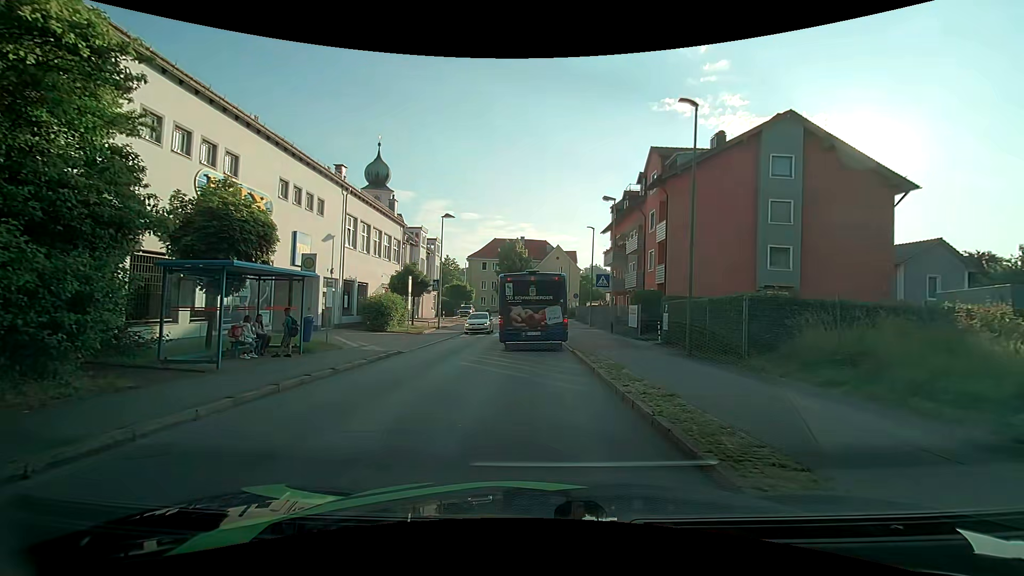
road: unclassified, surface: asphalt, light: Day
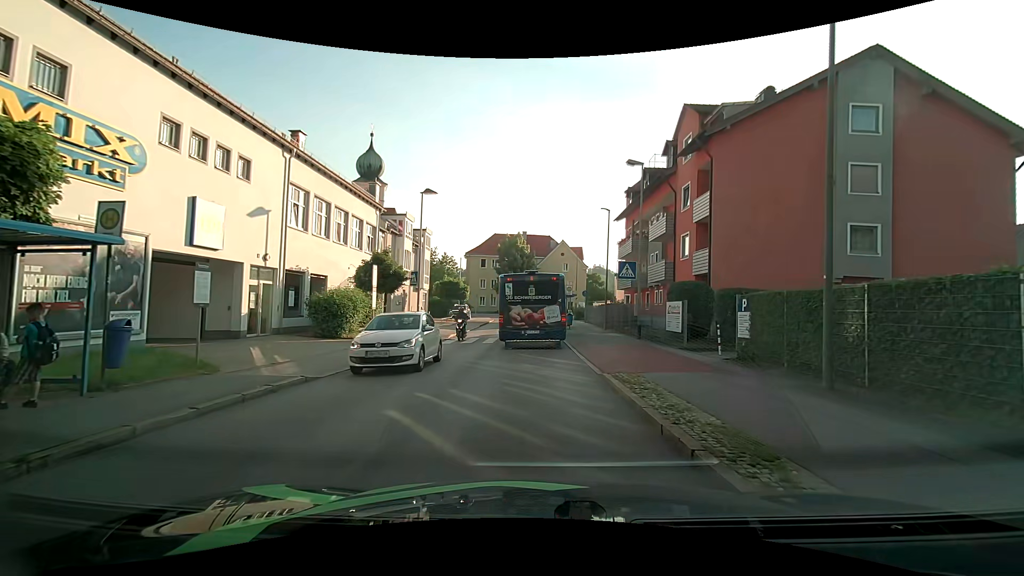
(-0.1, +7.3) m; -2°
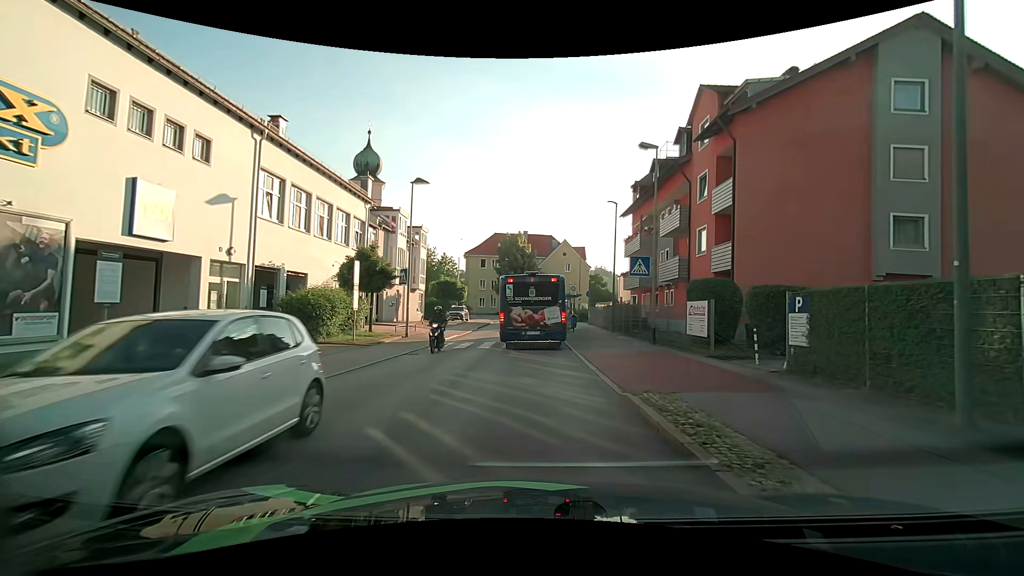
(0.0, +2.6) m; +1°
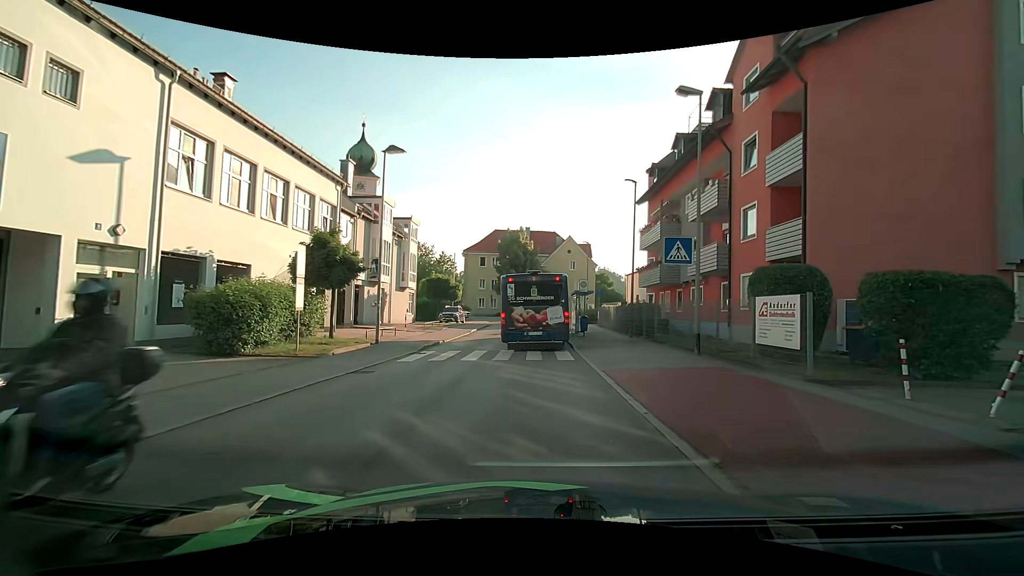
(-0.1, +5.2) m; -1°
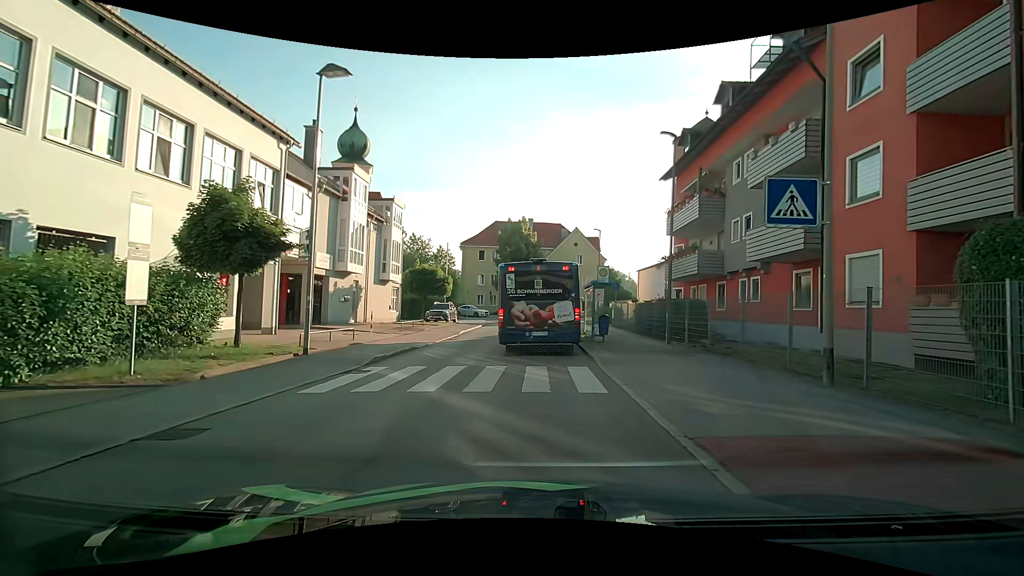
(0.0, +6.4) m; -1°
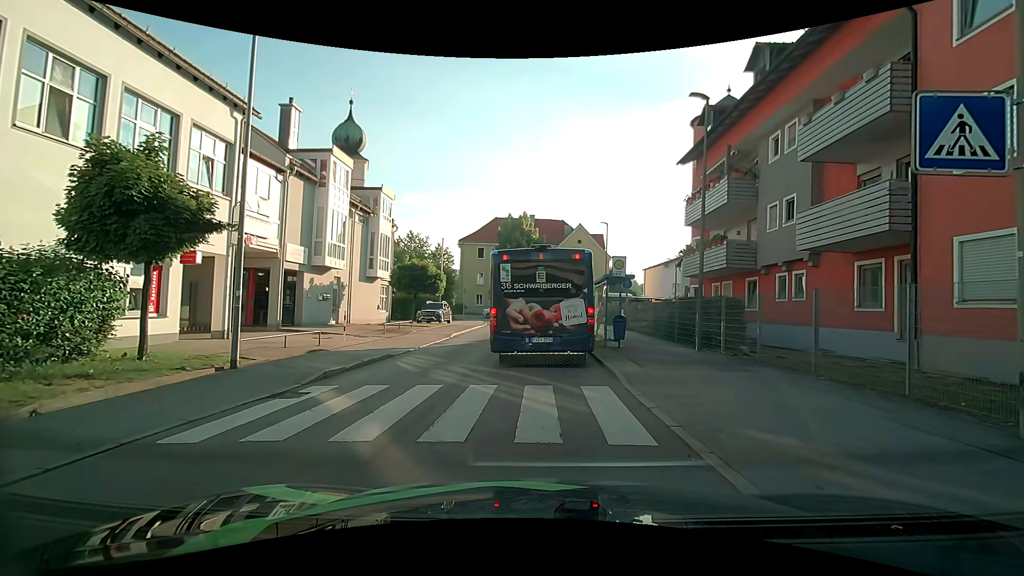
(0.0, +3.1) m; 0°
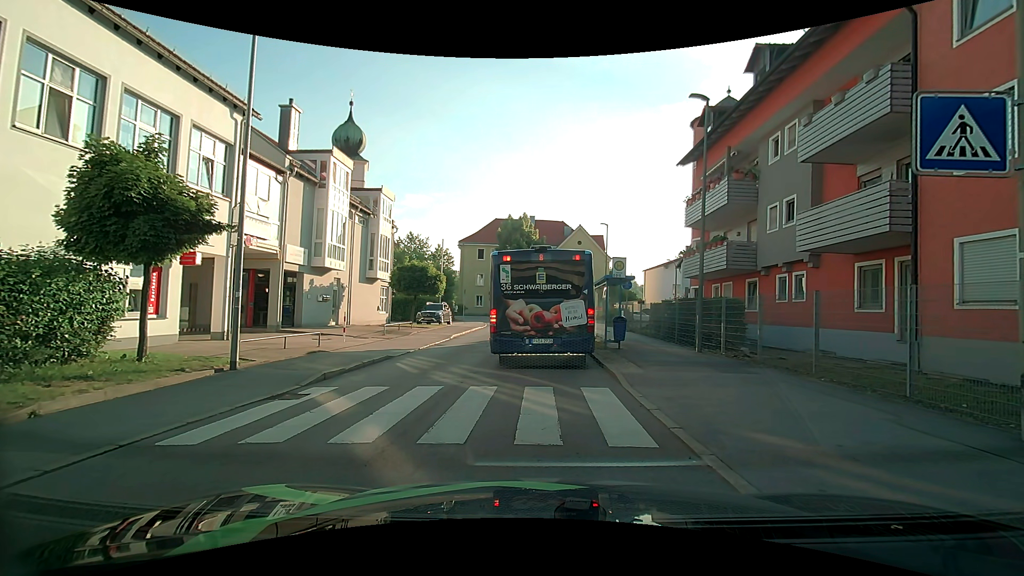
(0.0, +0.1) m; 0°
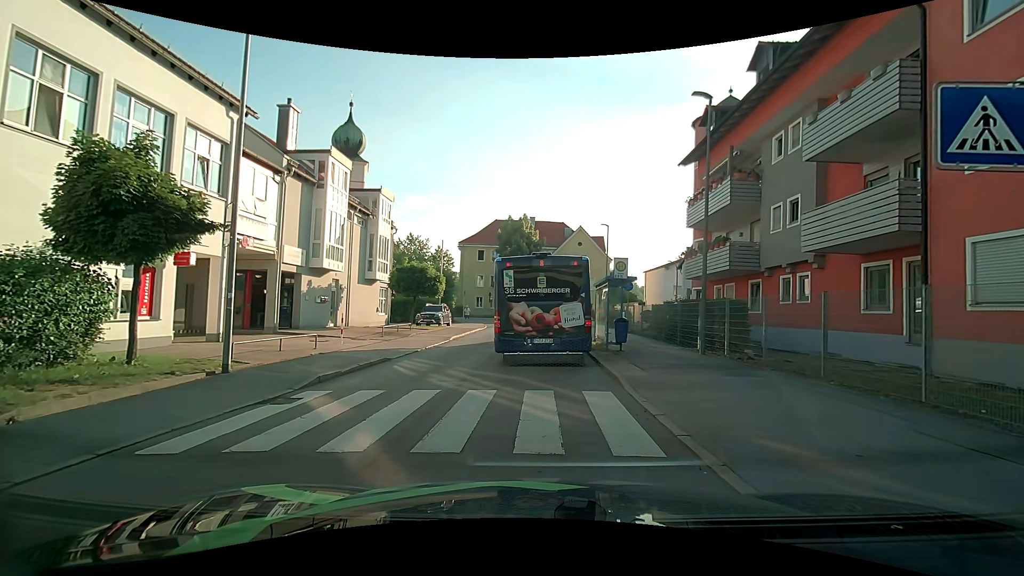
(0.0, +0.3) m; 0°
(0, +10) (0, +20) (0, +30) (+1, +40) (+2, +50) (+7, +59) (+15, +63) (+25, +64) (+35, +65) (+45, +65) m
